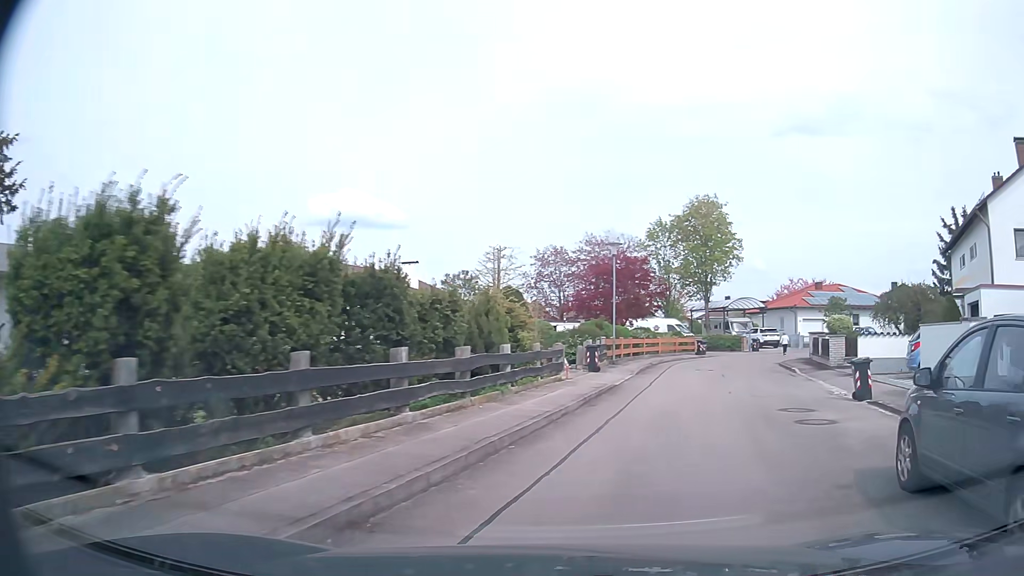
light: Day
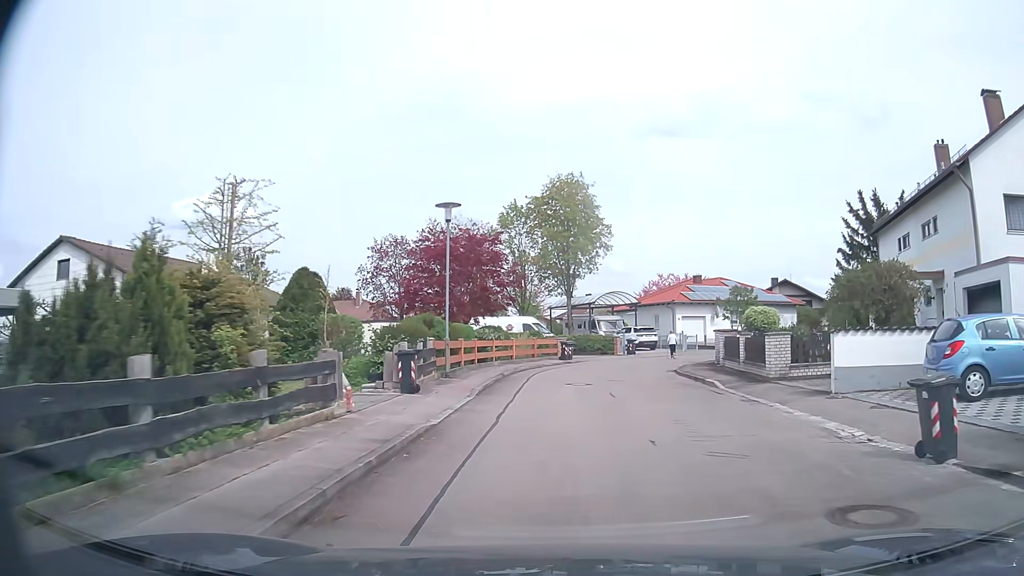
(+1.1, +8.6) m; +12°
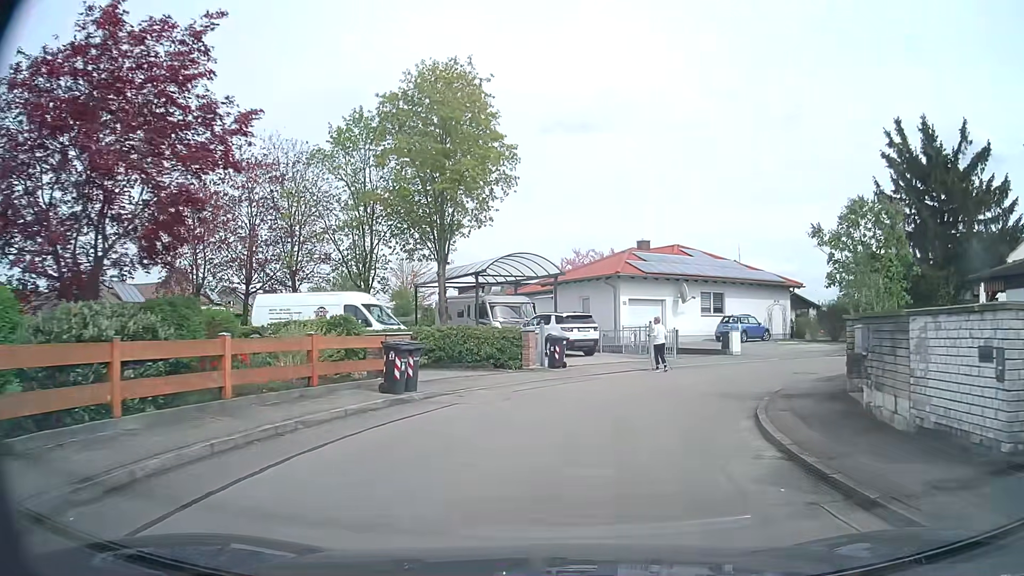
(+1.7, +21.1) m; +8°
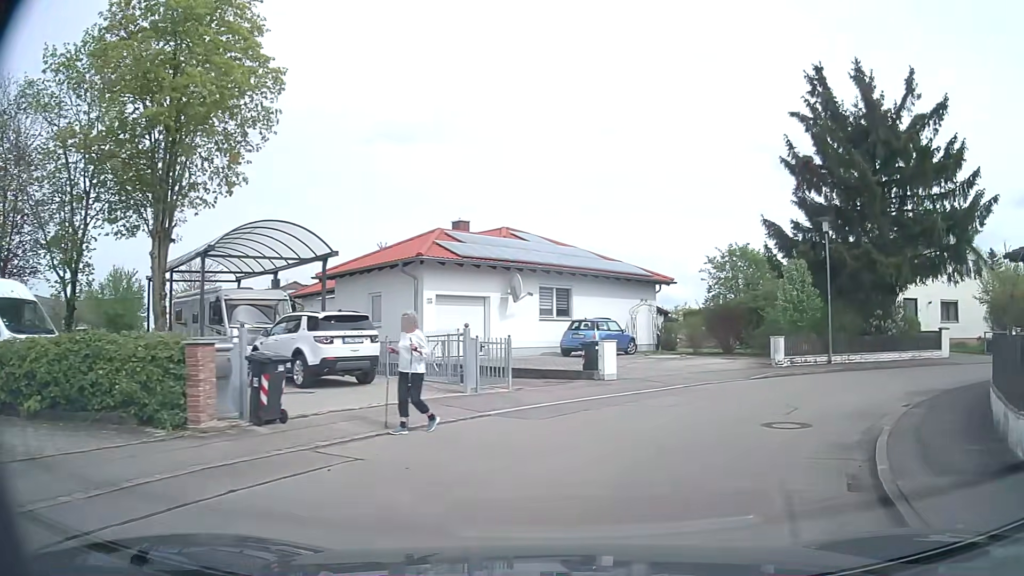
(+1.3, +10.5) m; +16°
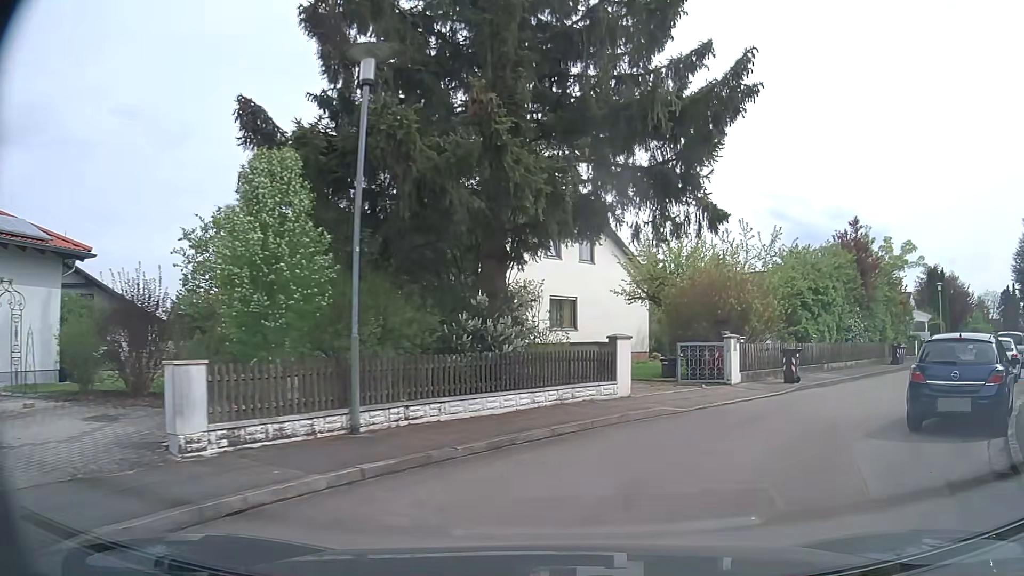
(+5.2, +14.4) m; +39°
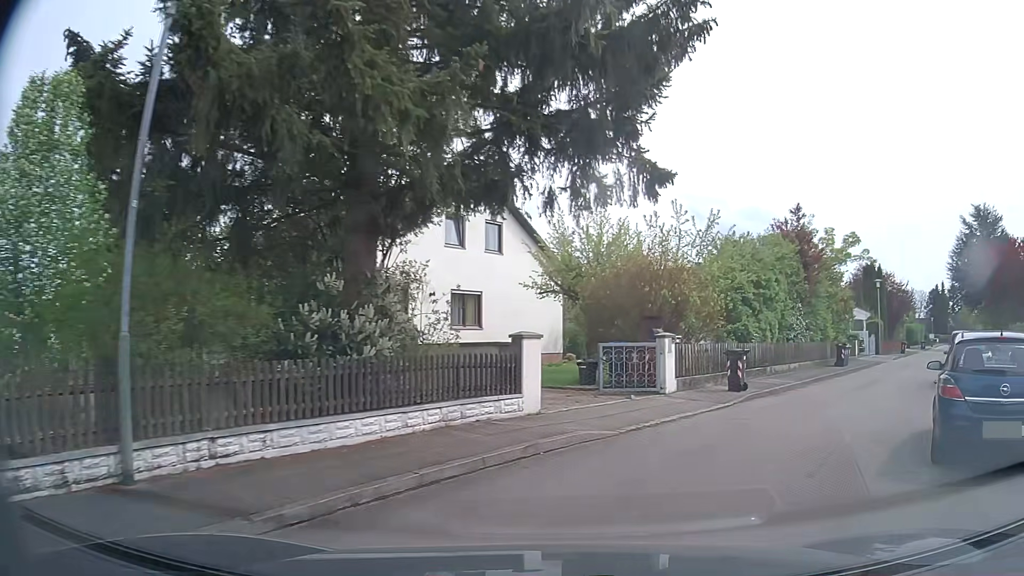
(+0.2, +3.2) m; +7°
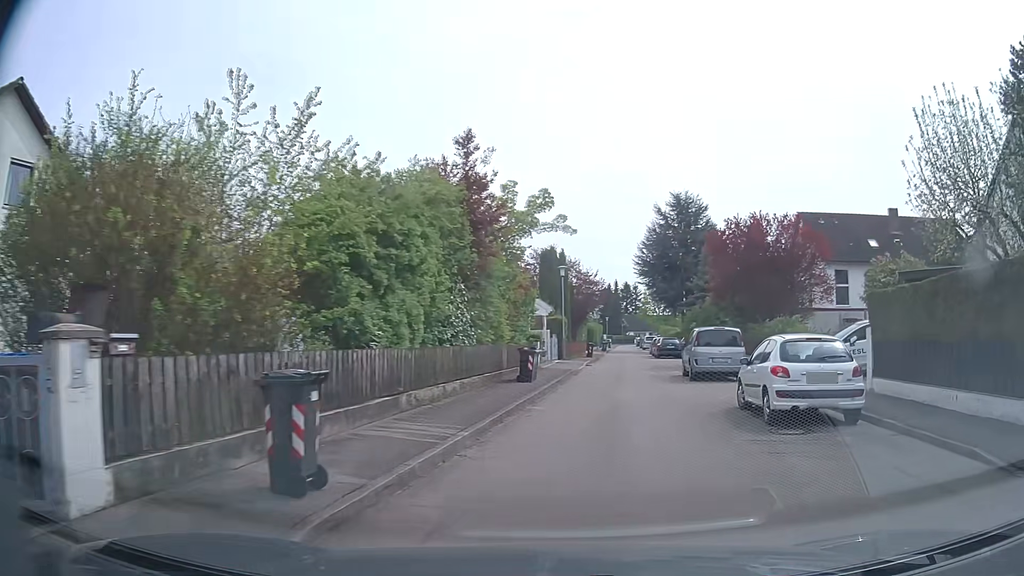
(+2.6, +9.9) m; +29°
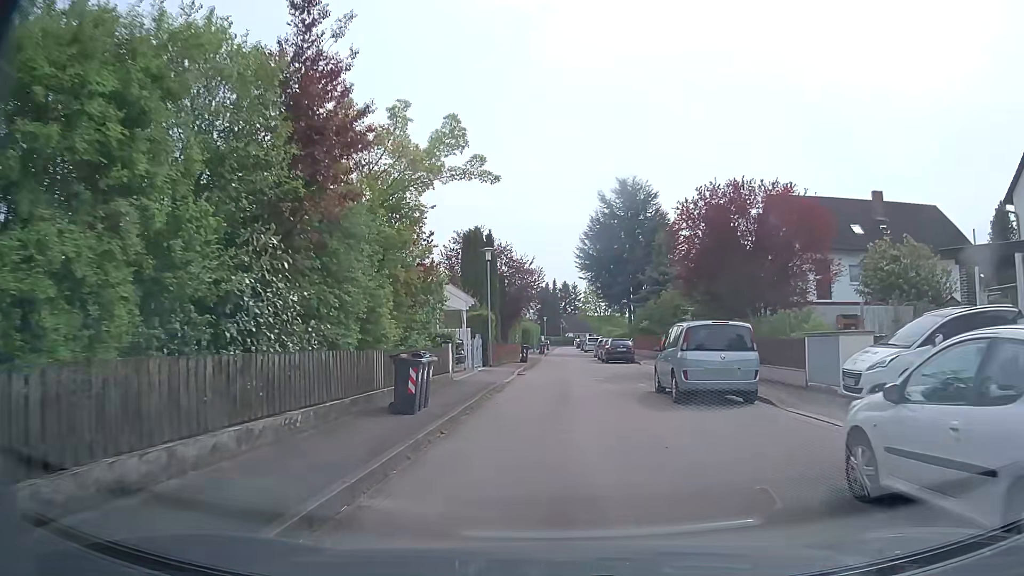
(+0.6, +8.0) m; +6°
